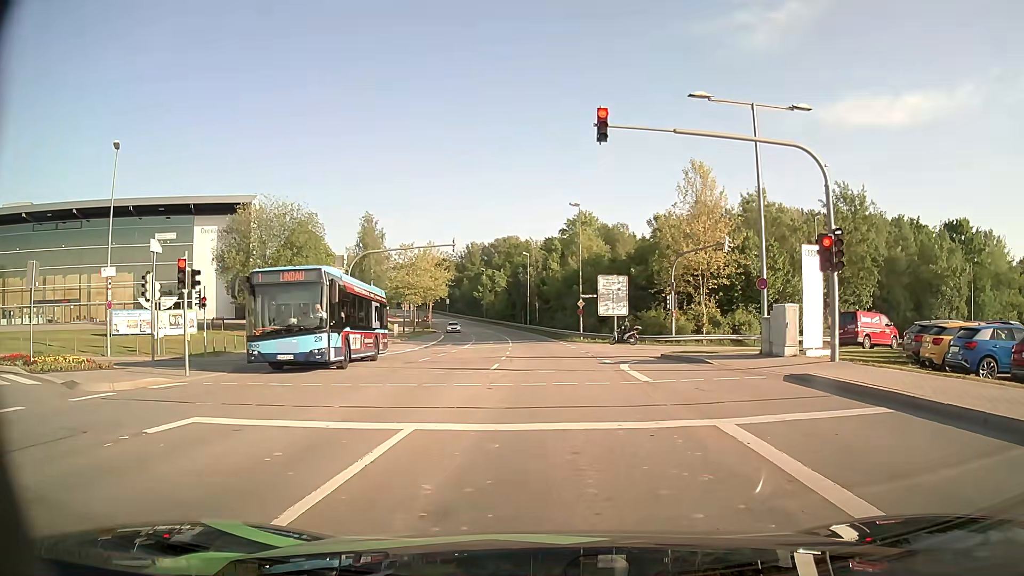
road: secondary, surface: asphalt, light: Day
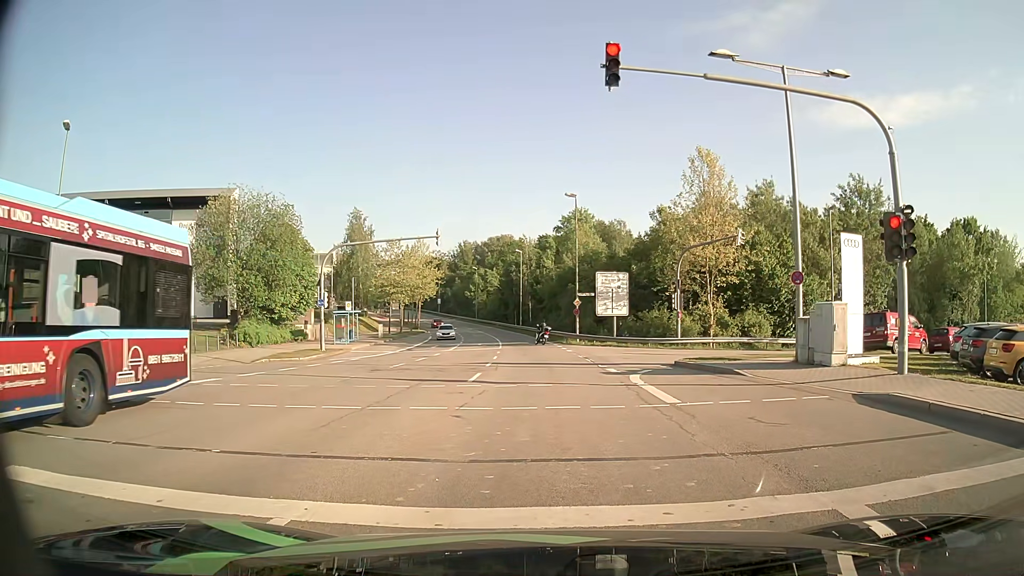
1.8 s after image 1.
(0.0, +3.7) m; 0°
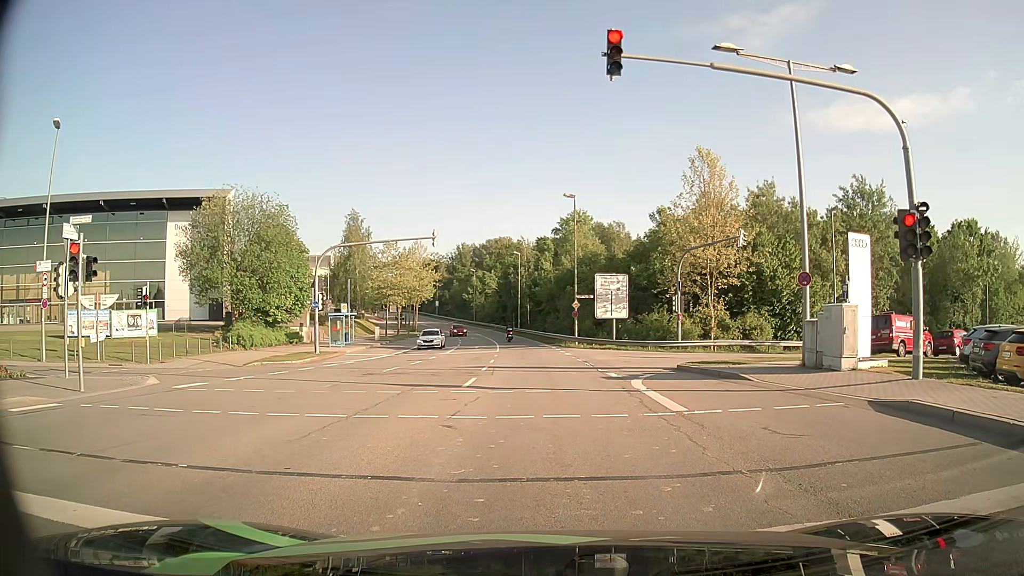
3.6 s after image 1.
(0.0, +0.7) m; 0°
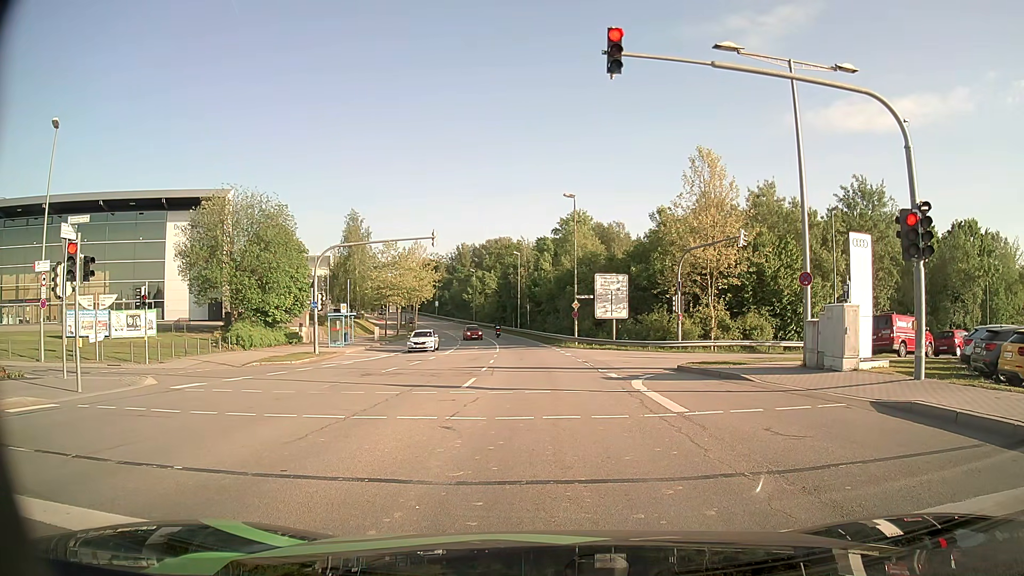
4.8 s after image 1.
(0.0, +0.1) m; 0°
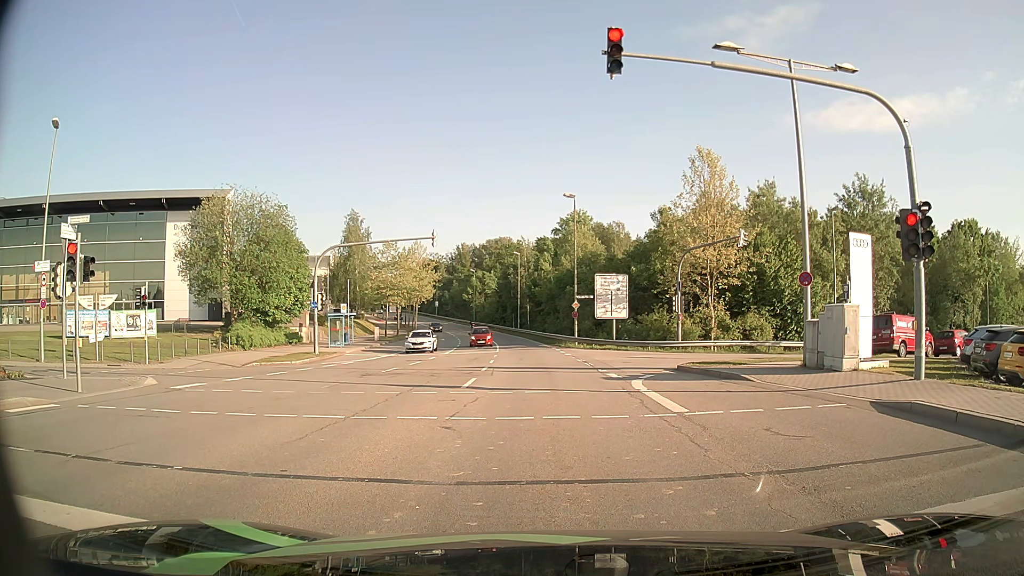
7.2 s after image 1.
(0.0, 0.0) m; 0°
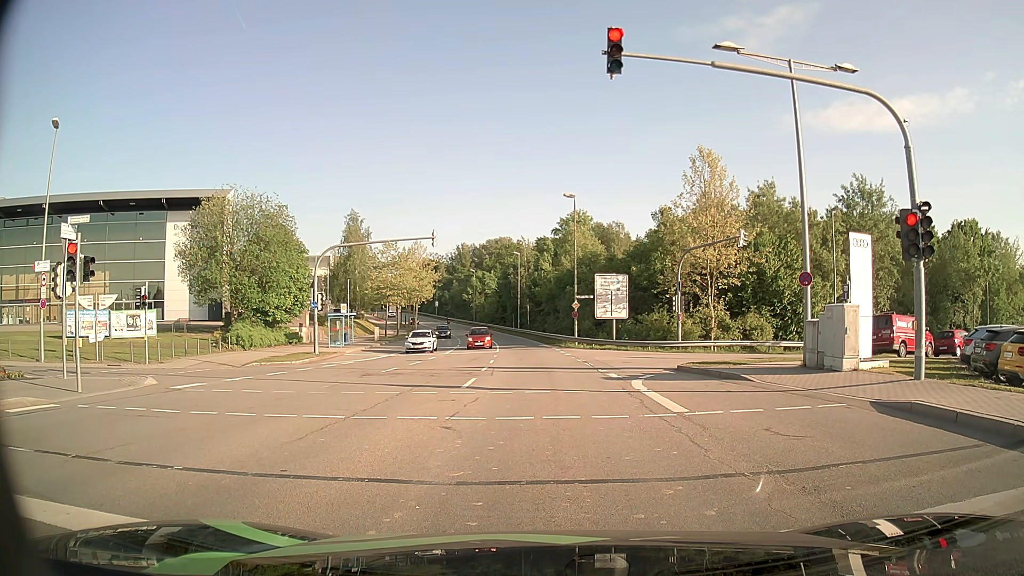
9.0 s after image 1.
(0.0, 0.0) m; 0°
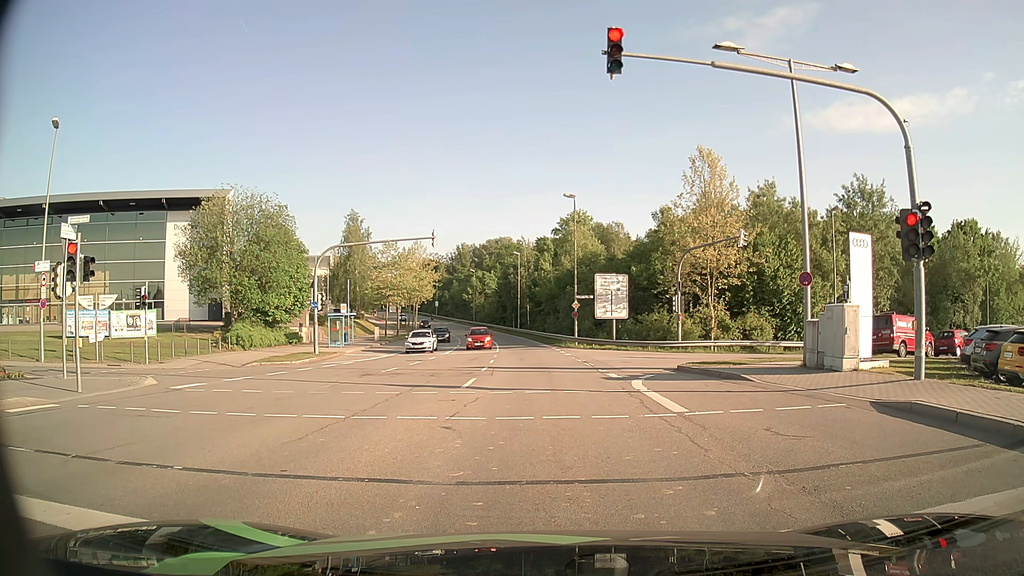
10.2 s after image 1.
(0.0, 0.0) m; 0°
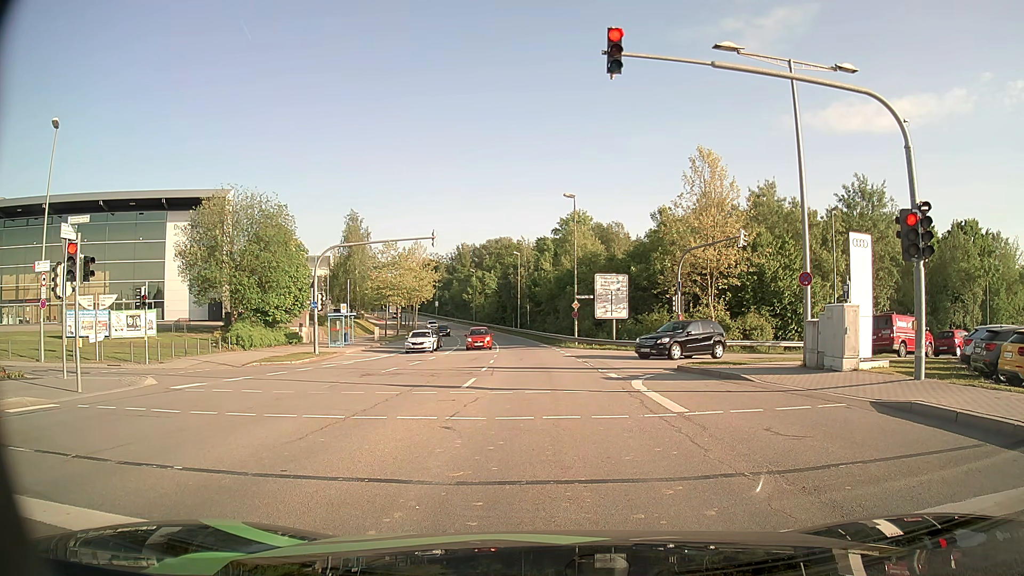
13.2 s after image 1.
(0.0, 0.0) m; 0°
